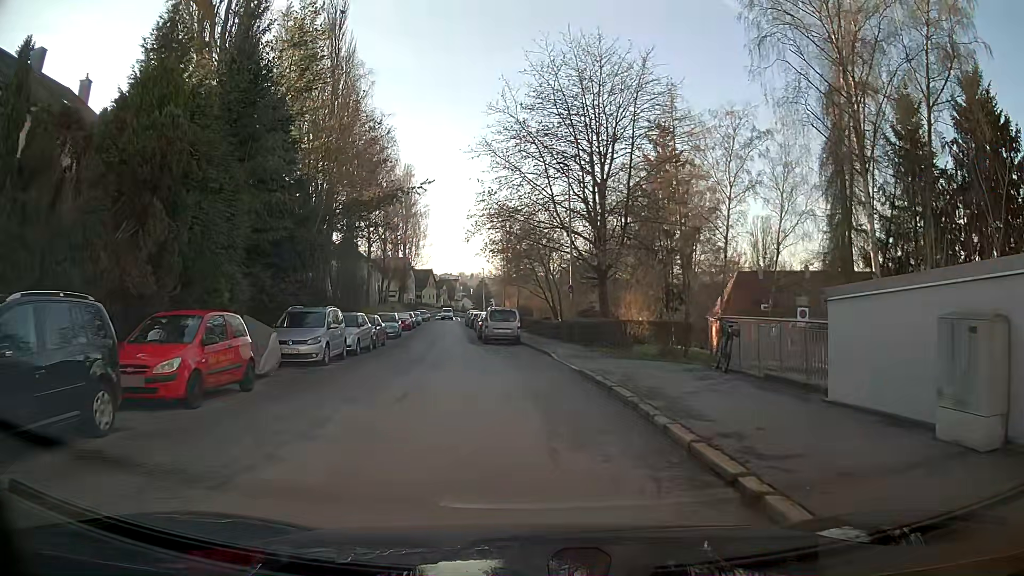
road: residential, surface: asphalt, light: Day
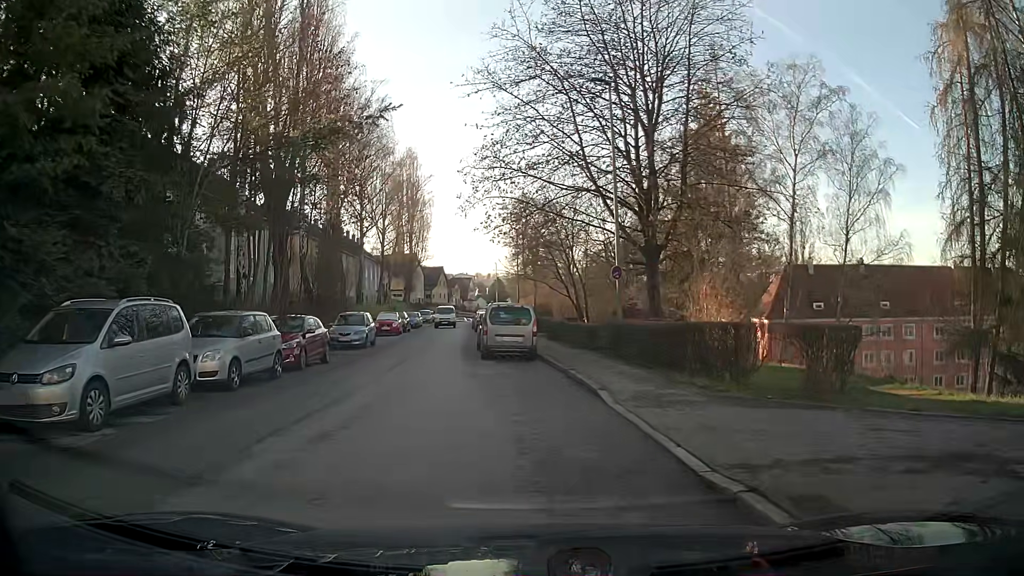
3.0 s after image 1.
(-0.1, +11.0) m; -2°
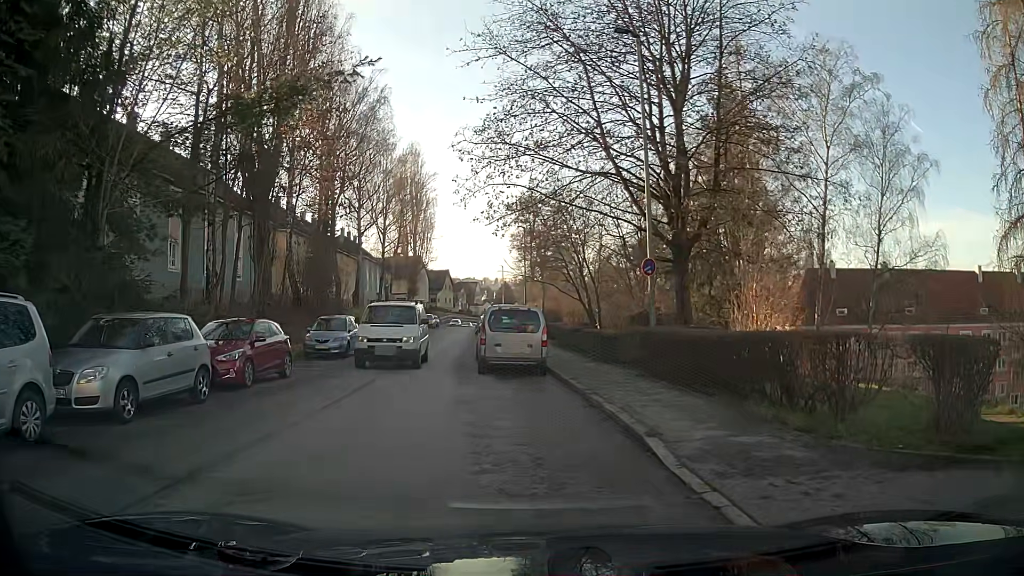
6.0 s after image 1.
(0.0, +4.0) m; -1°
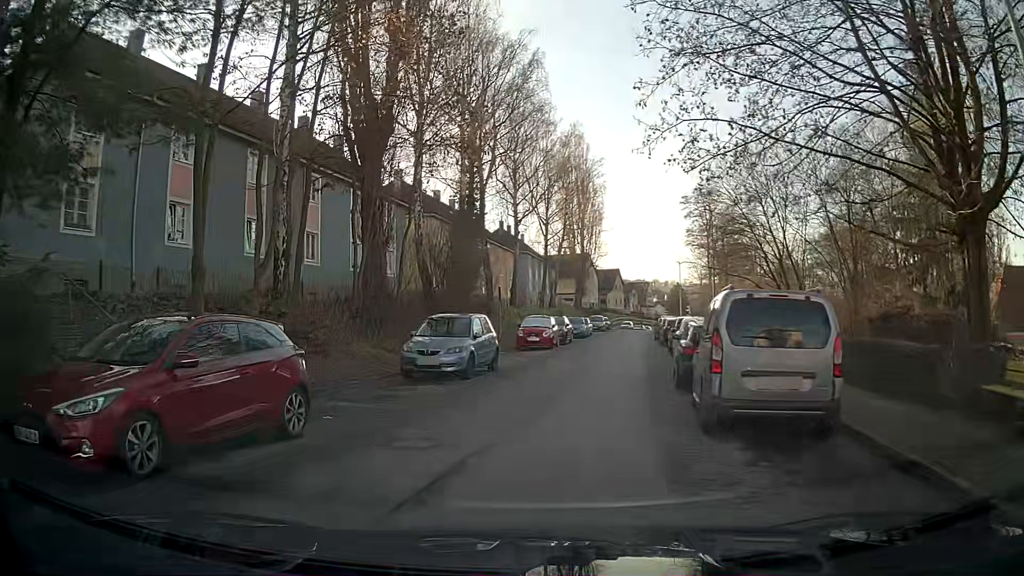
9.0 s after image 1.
(-1.1, +9.2) m; -13°
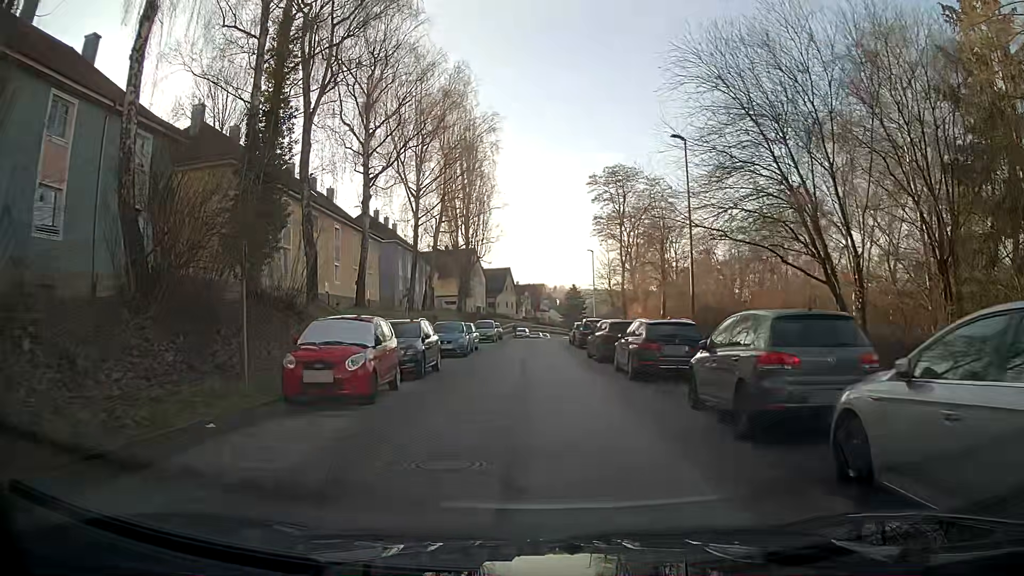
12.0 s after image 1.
(+1.1, +18.9) m; +7°
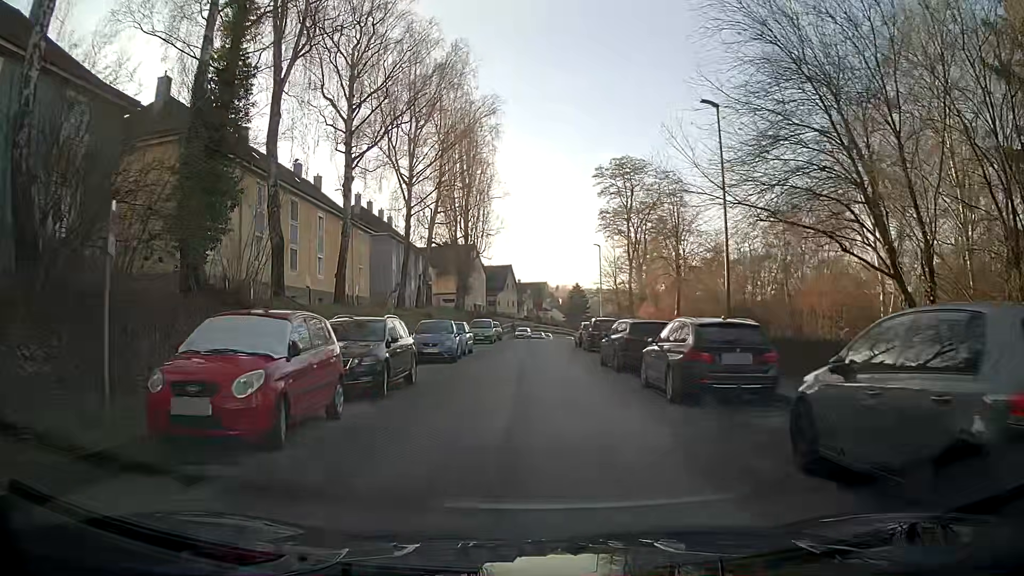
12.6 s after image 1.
(0.0, +4.4) m; +1°
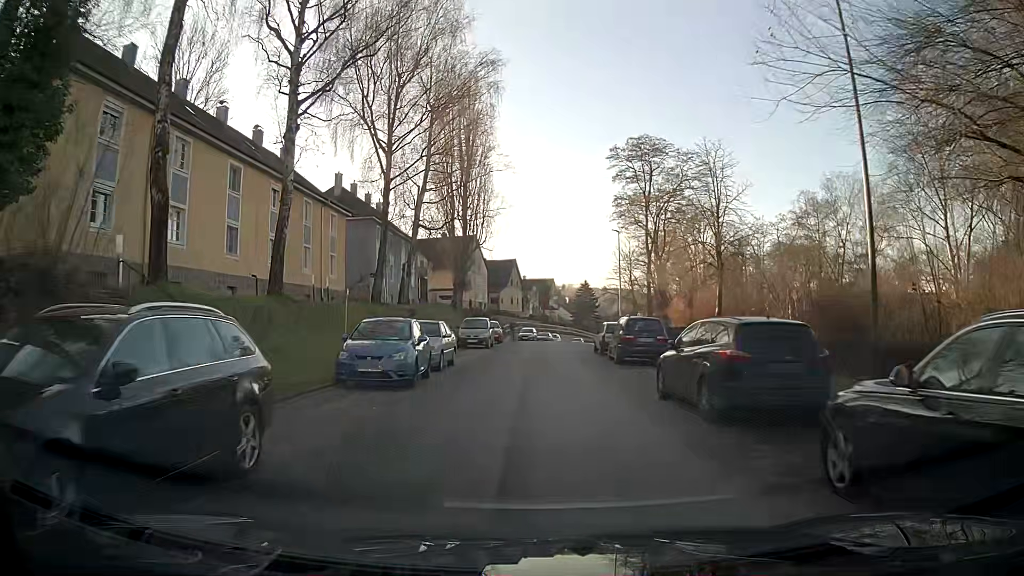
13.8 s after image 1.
(+0.1, +9.1) m; +1°
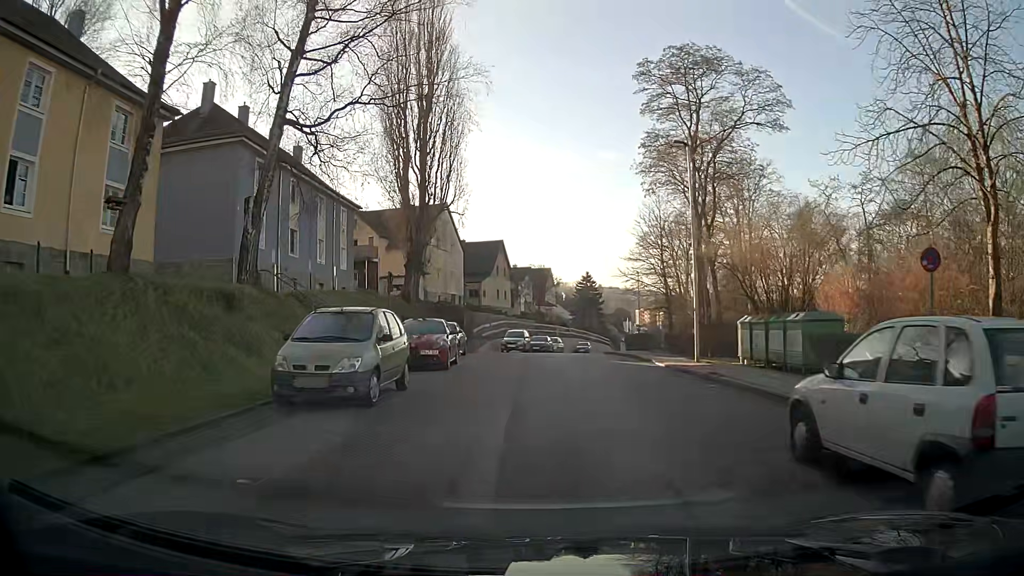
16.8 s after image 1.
(-0.1, +24.5) m; +1°
(0, +10) (+1, +20) (+2, +30) (+2, +40) (+3, +50) (+4, +60) (+6, +70) (+8, +79) (+10, +89) (+12, +99) m
